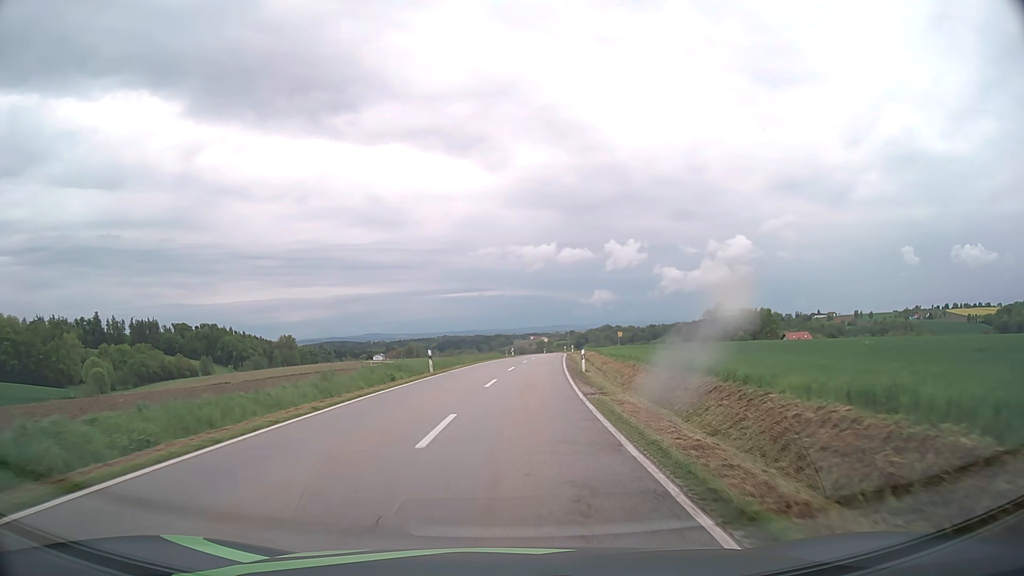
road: tertiary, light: Day
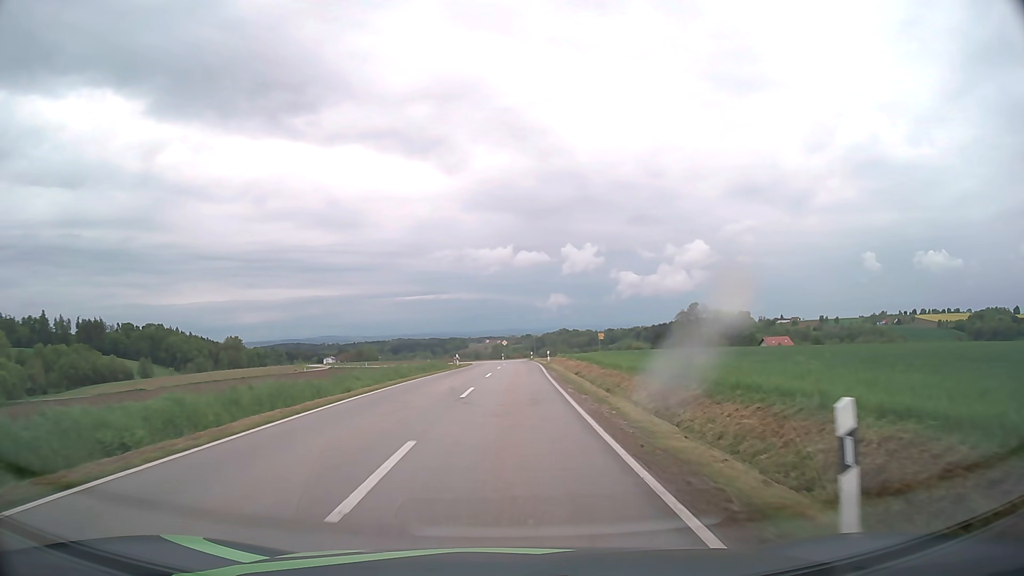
(+0.9, +27.3) m; +4°
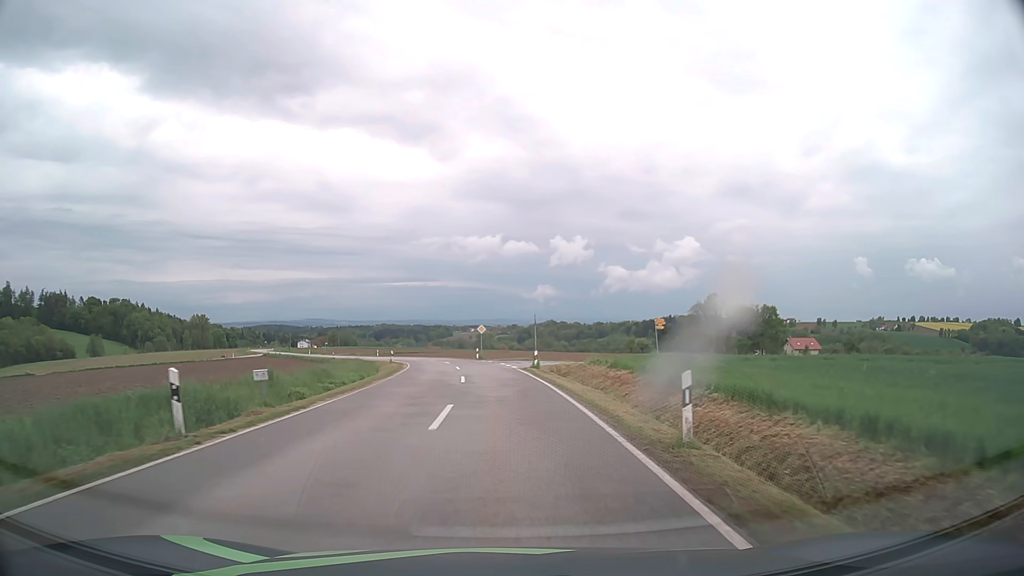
(+0.6, +43.2) m; +1°
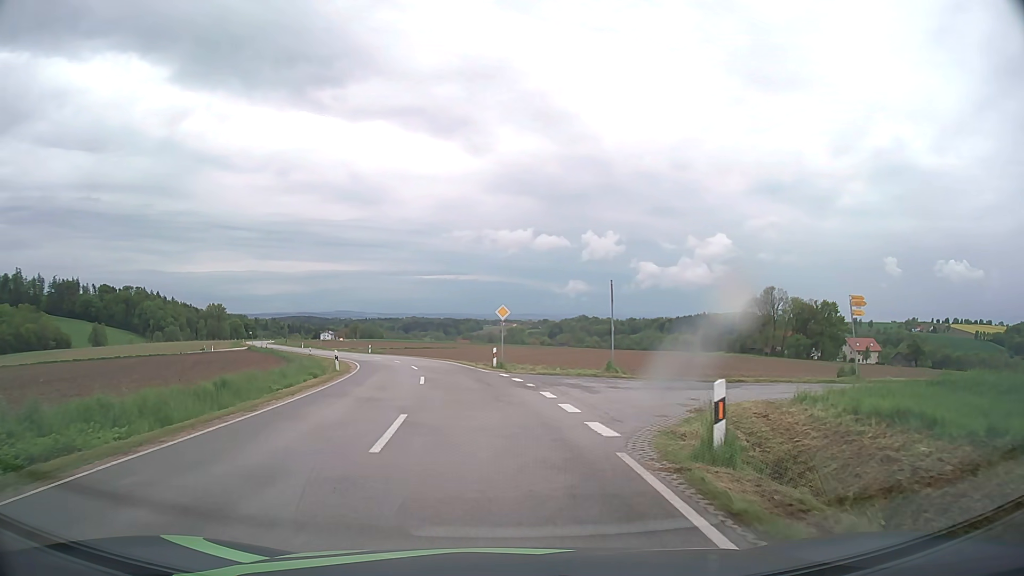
(-0.4, +25.9) m; -3°
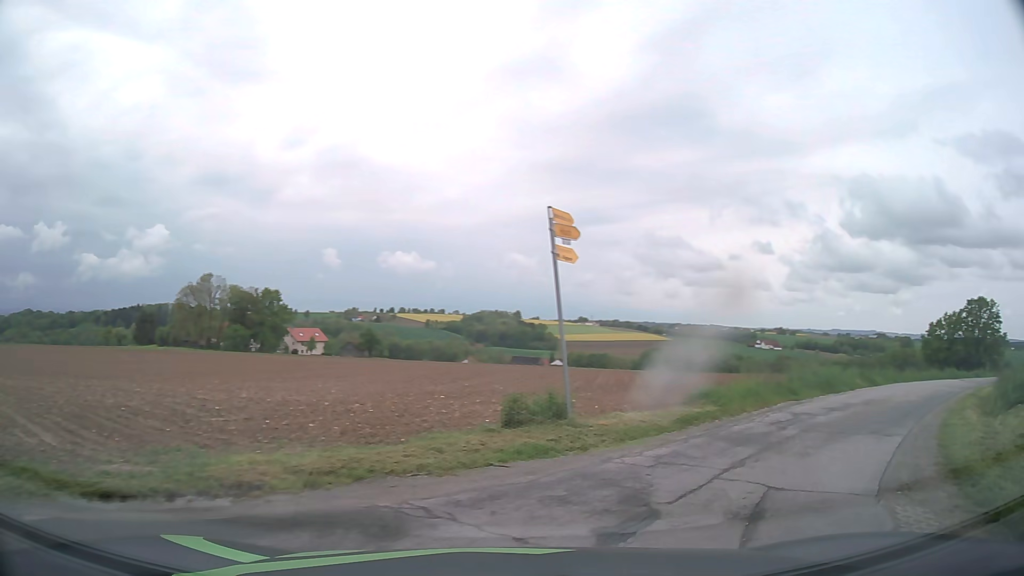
(+3.9, +16.5) m; +49°
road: unclassified
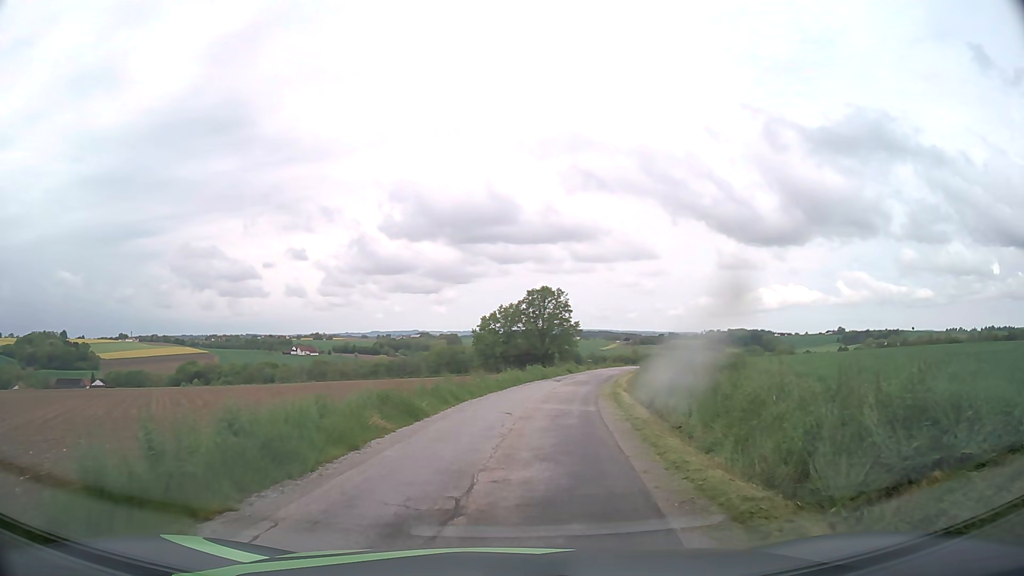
(+6.3, +12.5) m; +39°
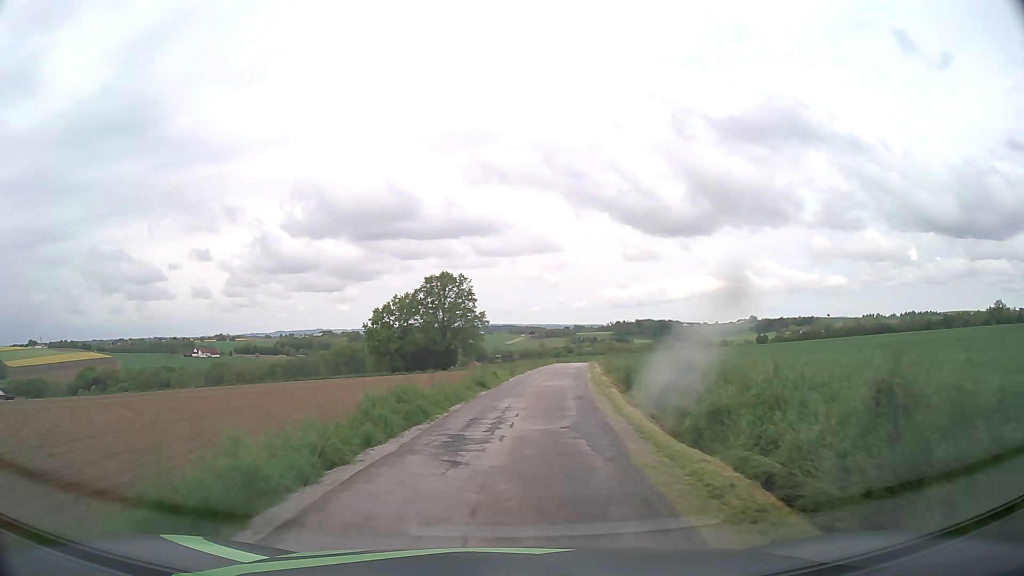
(+1.6, +24.7) m; +8°
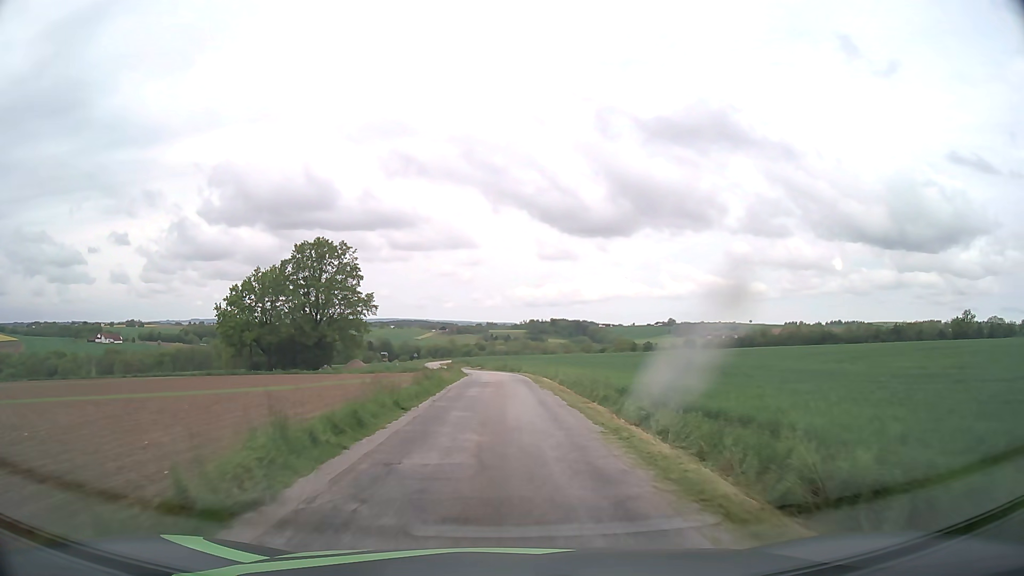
(+3.2, +42.1) m; +7°
(0, +10) (0, +20) (0, +30) (-1, +40) (-1, +50) (-2, +60) (-3, +70) (-4, +80) (-6, +90) (-8, +99) m
